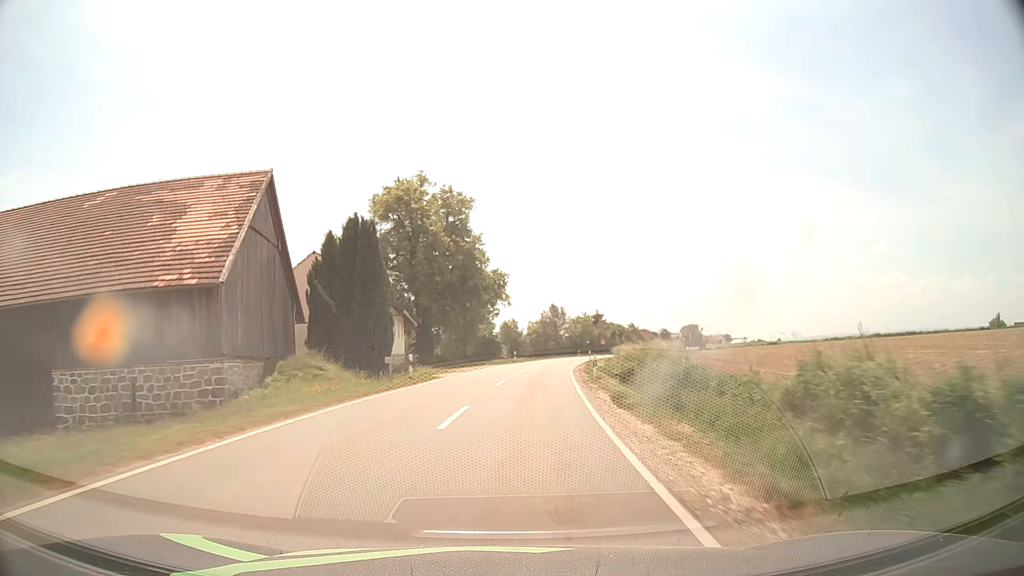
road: tertiary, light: Day
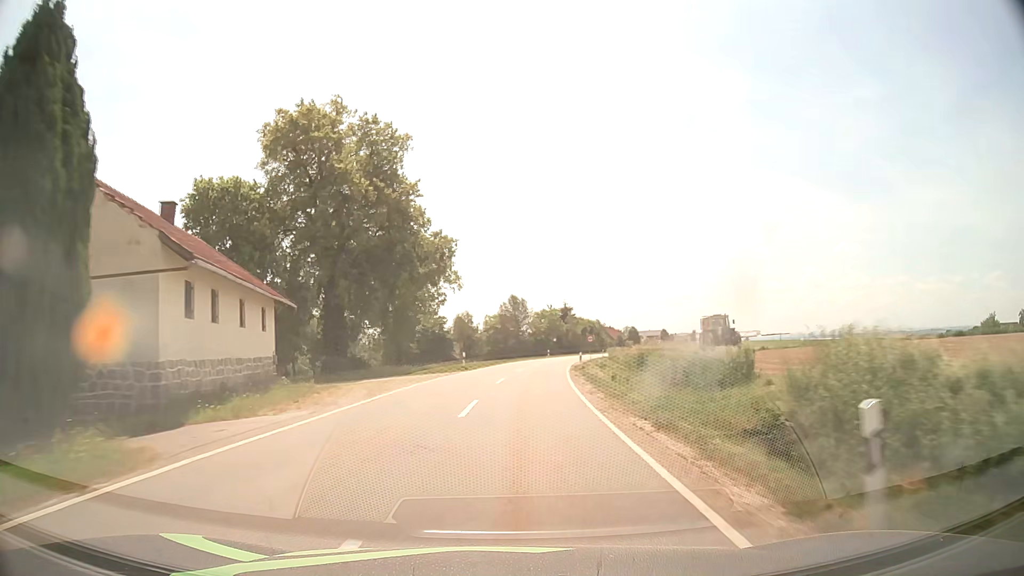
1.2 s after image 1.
(+0.6, +22.1) m; +3°
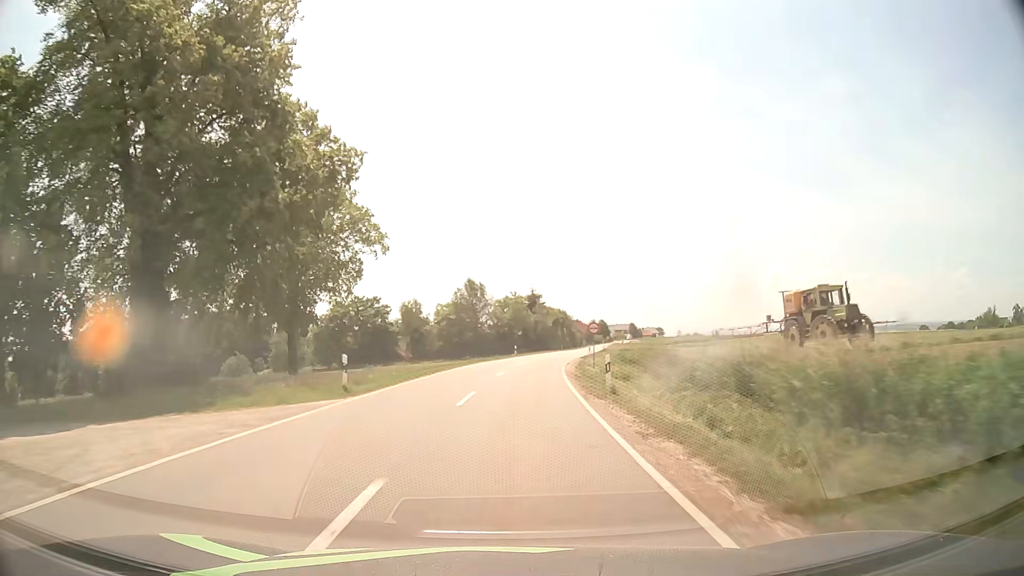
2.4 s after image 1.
(+0.7, +22.2) m; +4°
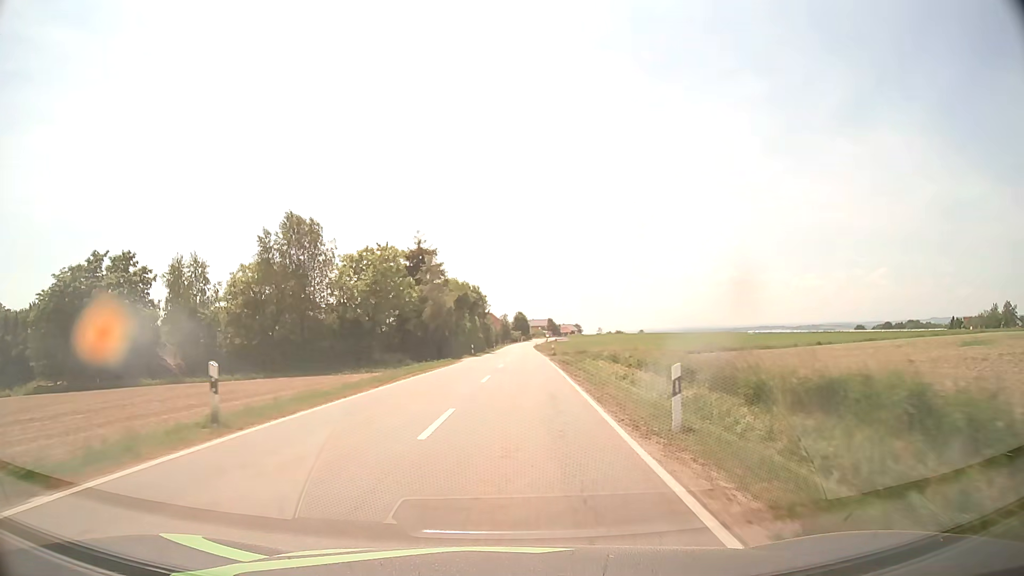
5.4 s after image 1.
(+3.6, +52.9) m; +8°
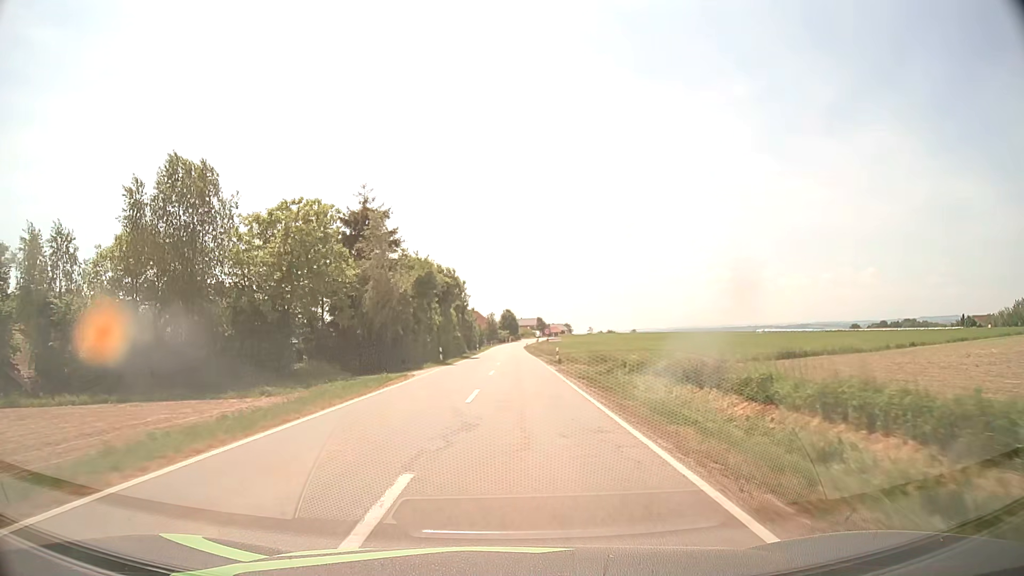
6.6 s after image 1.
(+0.2, +18.2) m; +1°
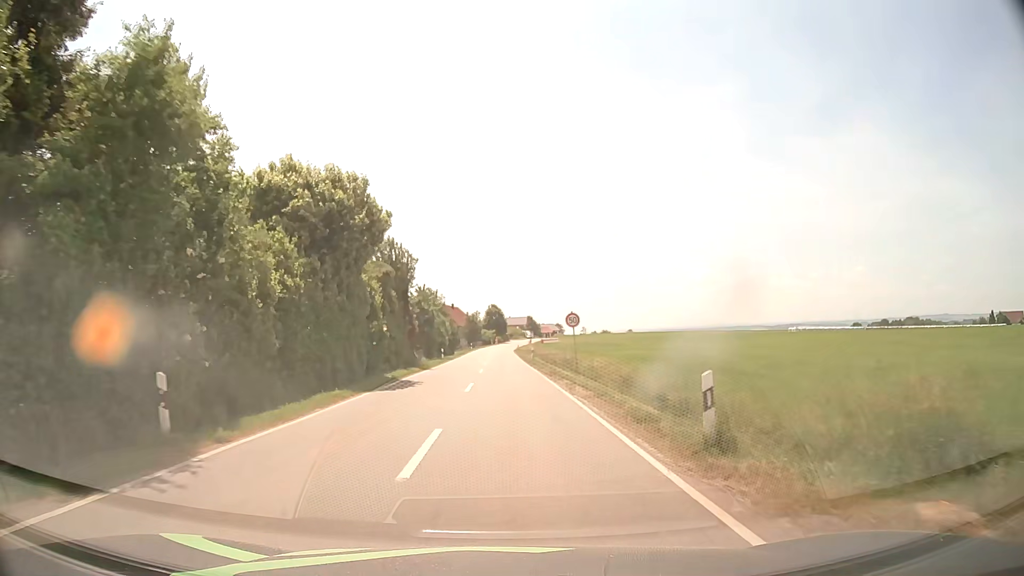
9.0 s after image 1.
(+0.4, +32.1) m; +1°
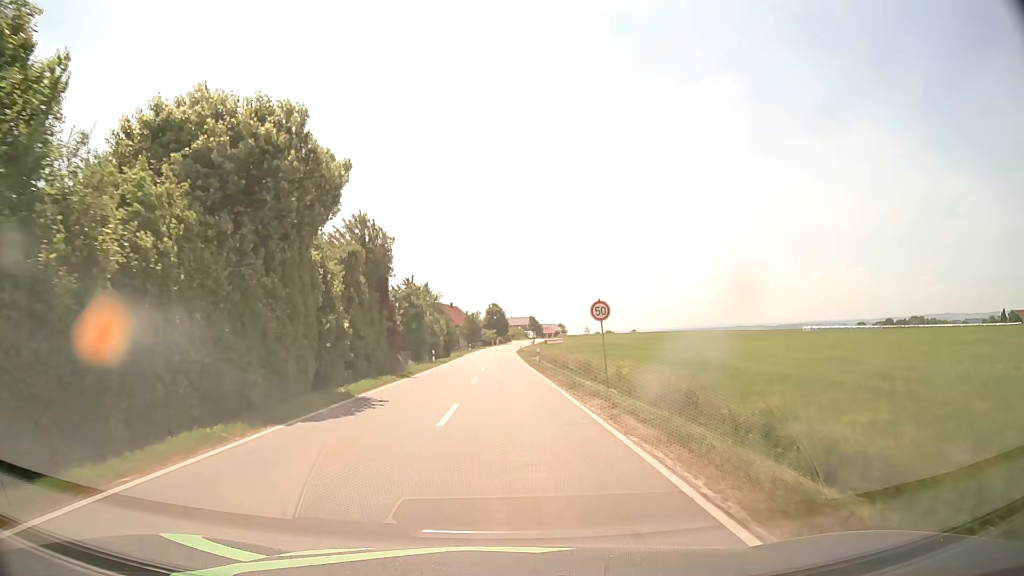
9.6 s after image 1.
(0.0, +7.8) m; 0°
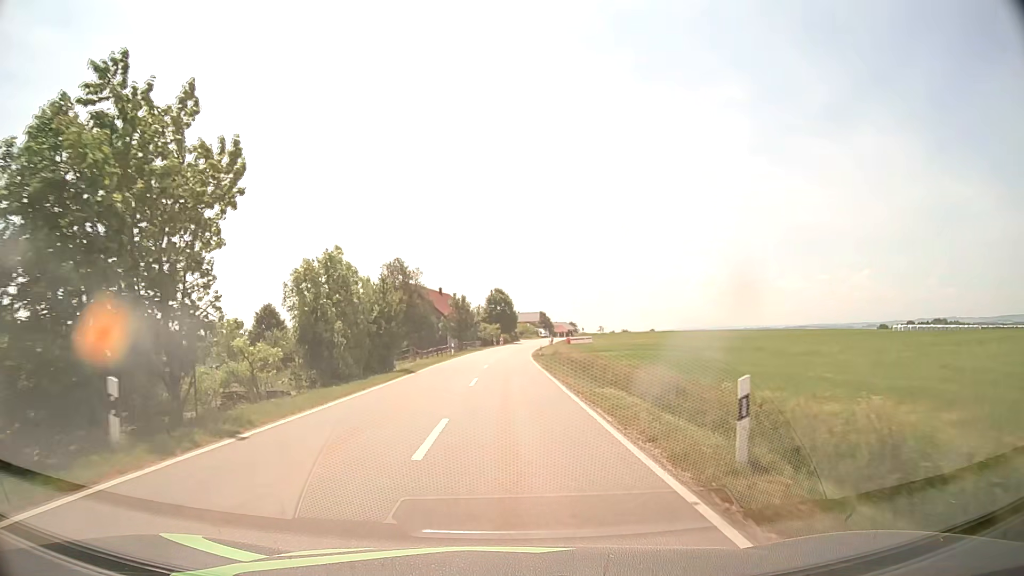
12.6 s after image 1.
(-0.4, +39.3) m; -1°
(0, +10) (0, +20) (0, +30) (0, +40) (0, +50) (0, +60) (+1, +70) (+2, +80) (+3, +90) (+4, +100) m
